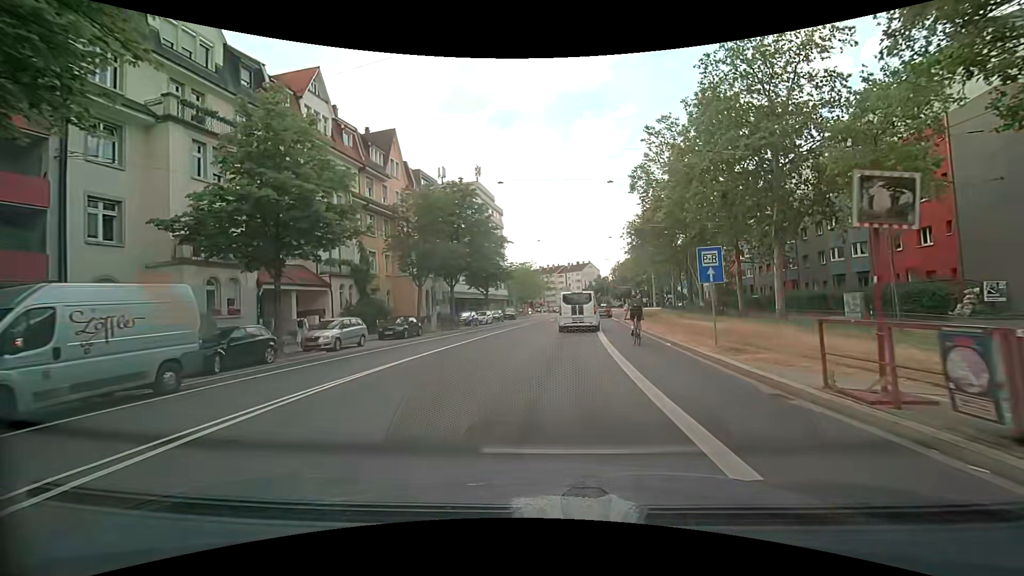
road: secondary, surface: asphalt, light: Day
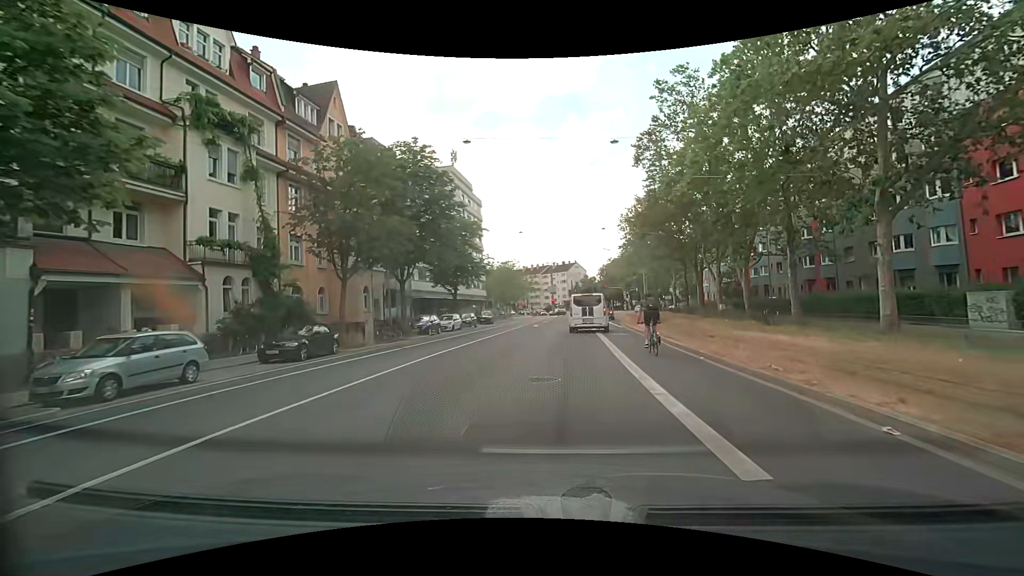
(+0.2, +11.1) m; +2°
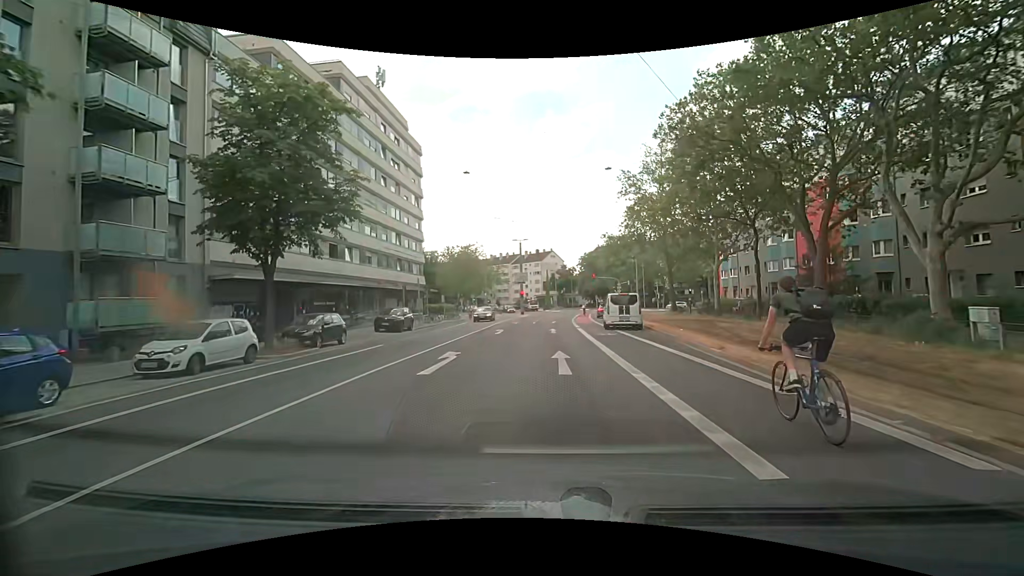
(+0.8, +28.4) m; +3°
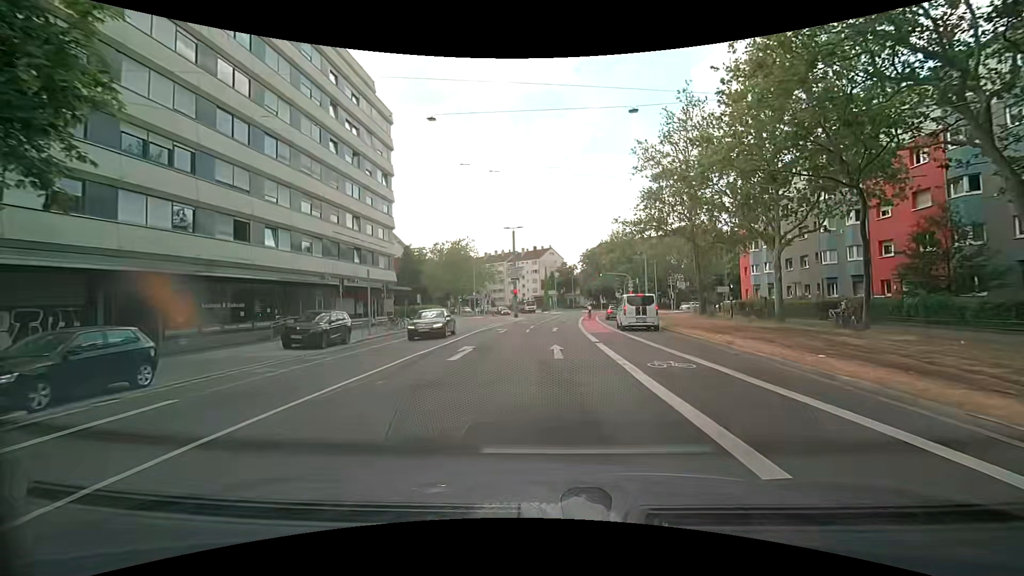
(0.0, +11.7) m; 0°
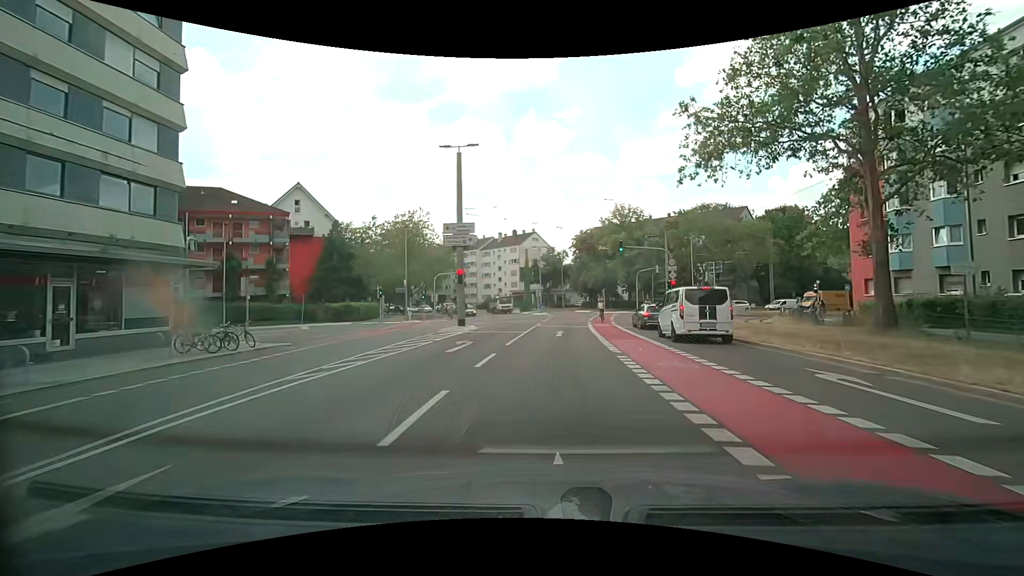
(+0.3, +28.5) m; +2°
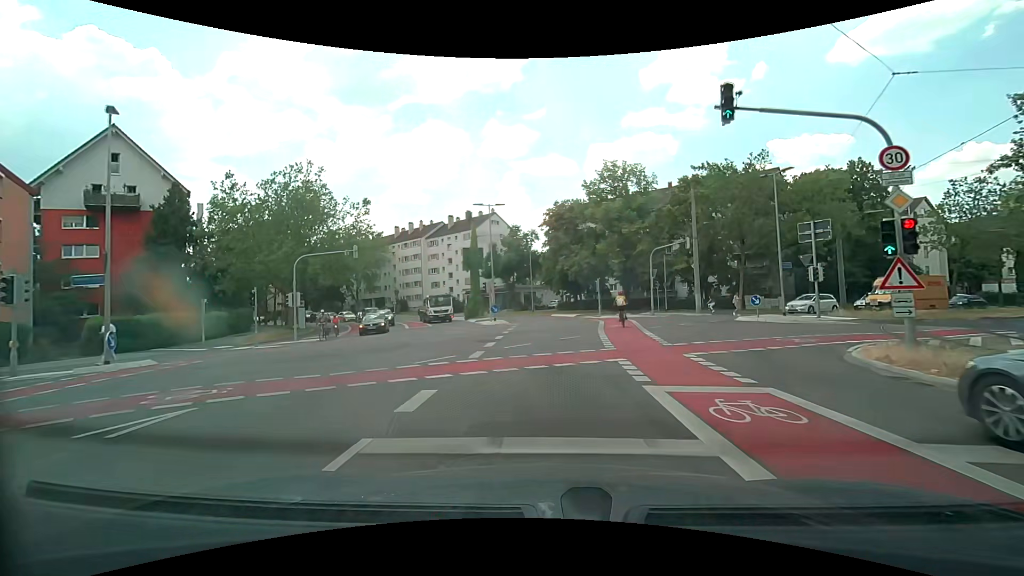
(+0.7, +26.8) m; +3°
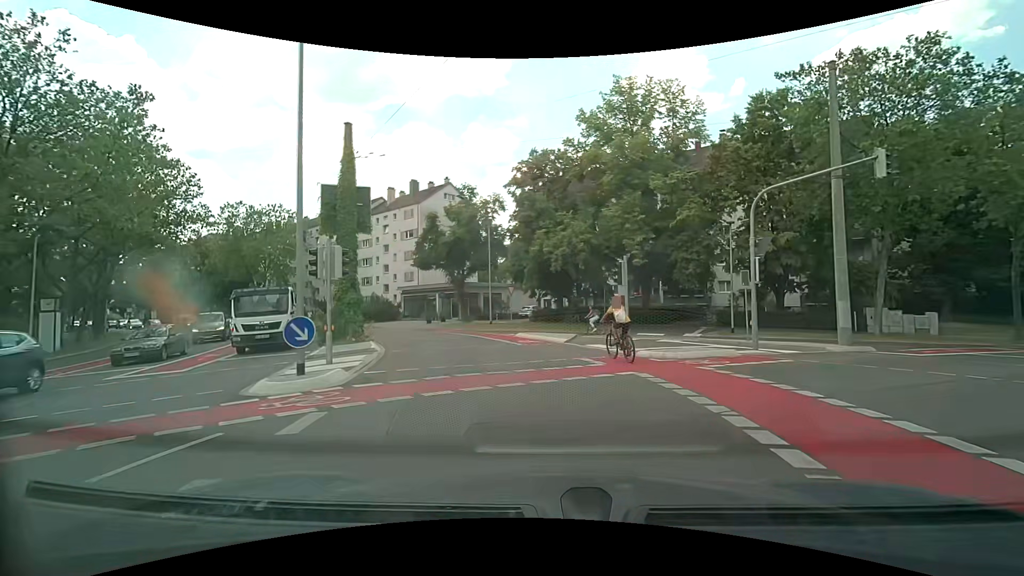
(+0.7, +24.7) m; +2°
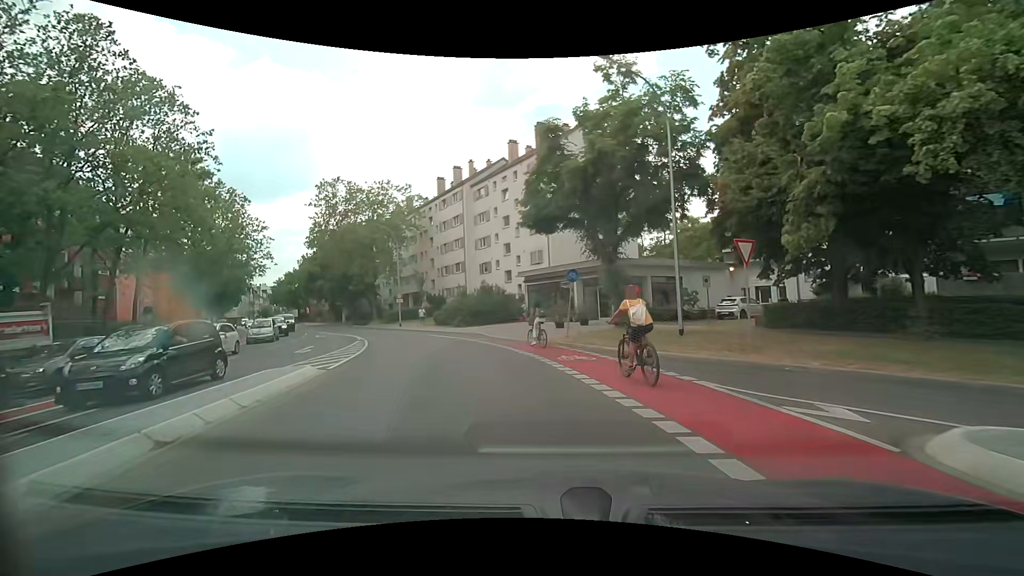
(-2.7, +20.4) m; -17°
(-1, +10) (-4, +20) (-8, +29) (-13, +37) (-18, +46) (-24, +54) (-29, +62) (-35, +71) (-41, +79) (-46, +87) m
